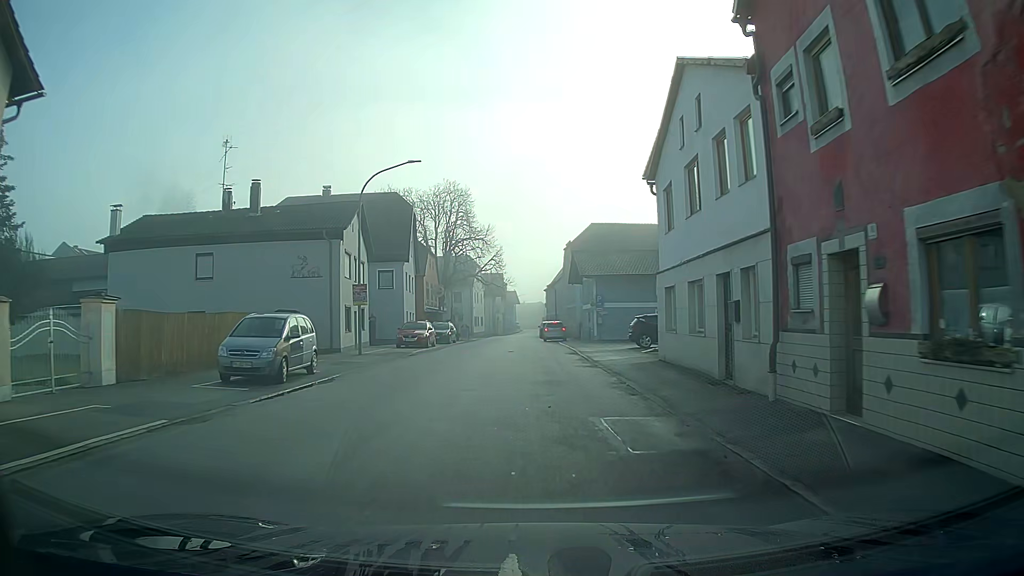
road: secondary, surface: asphalt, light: Day
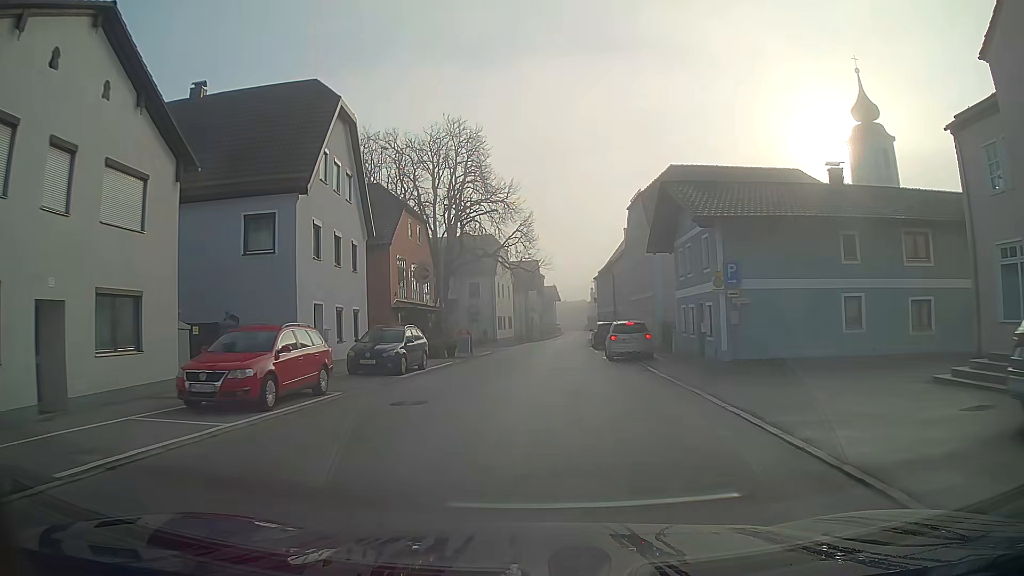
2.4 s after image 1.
(-0.6, +25.7) m; -4°
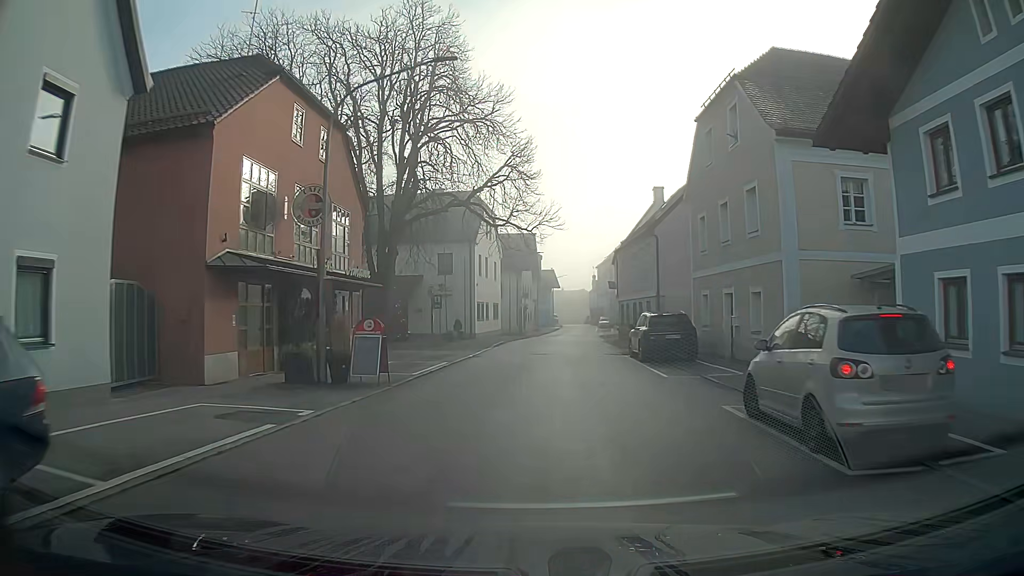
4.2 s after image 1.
(+0.1, +19.5) m; +1°
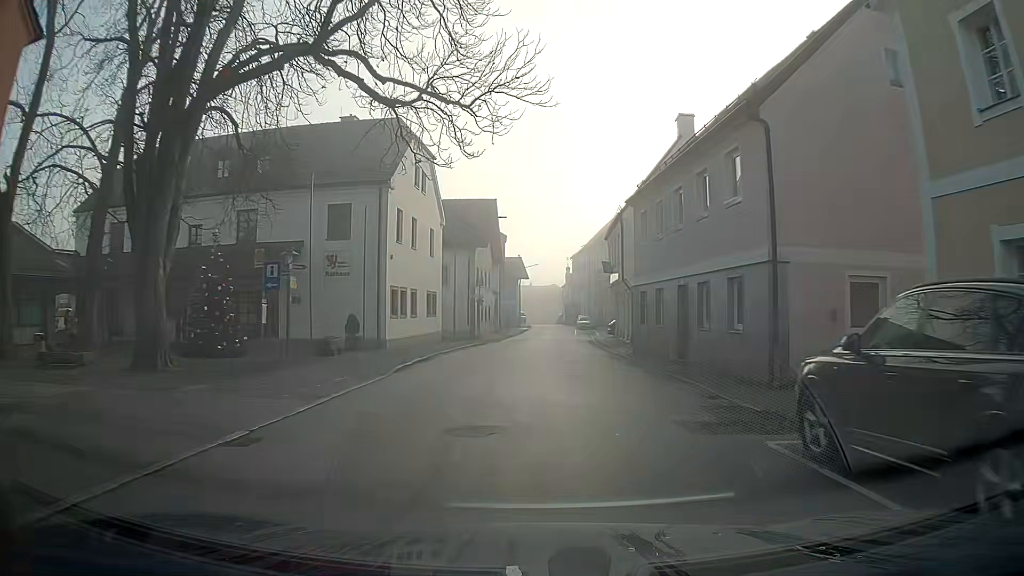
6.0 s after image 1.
(+0.5, +19.7) m; +3°
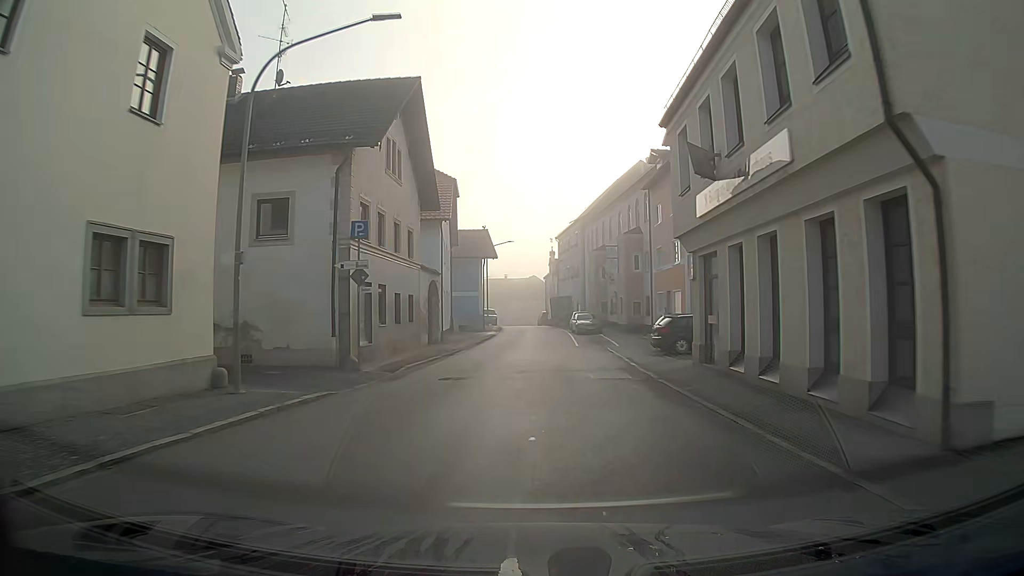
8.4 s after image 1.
(+0.4, +27.1) m; +2°
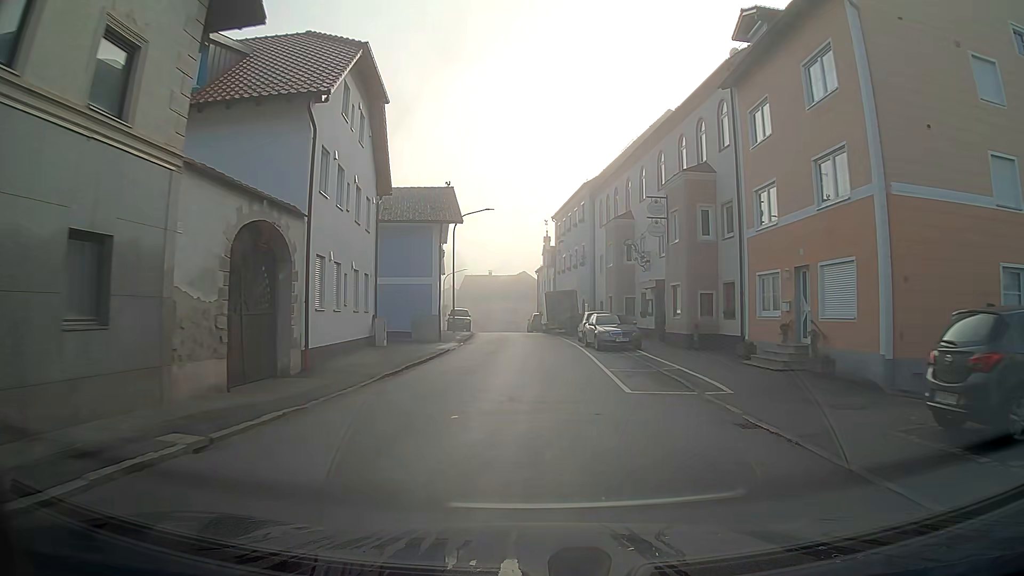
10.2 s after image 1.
(+0.1, +20.7) m; +1°
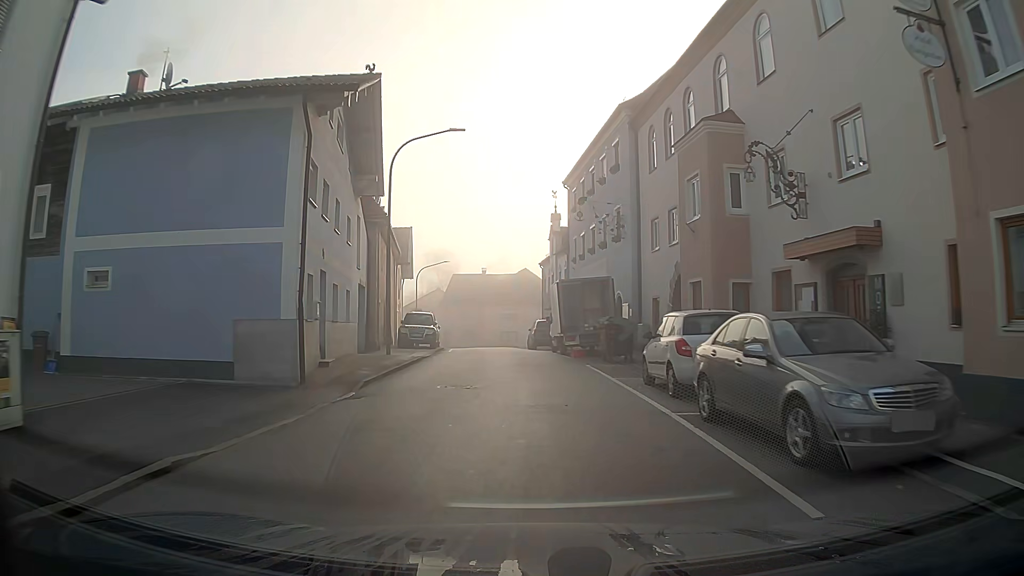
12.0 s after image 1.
(-0.1, +20.3) m; -1°
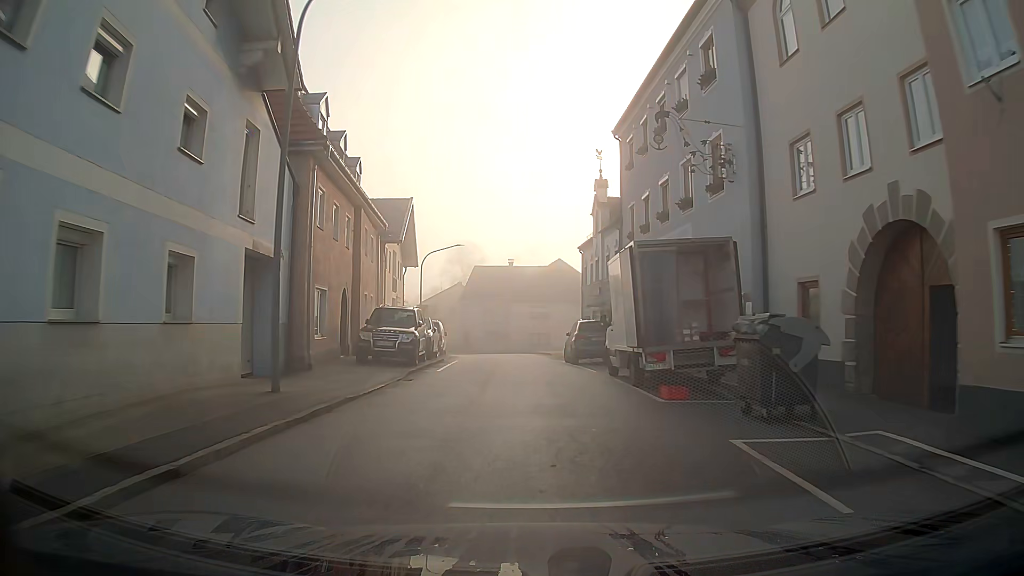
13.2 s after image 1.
(-0.3, +12.8) m; -3°
